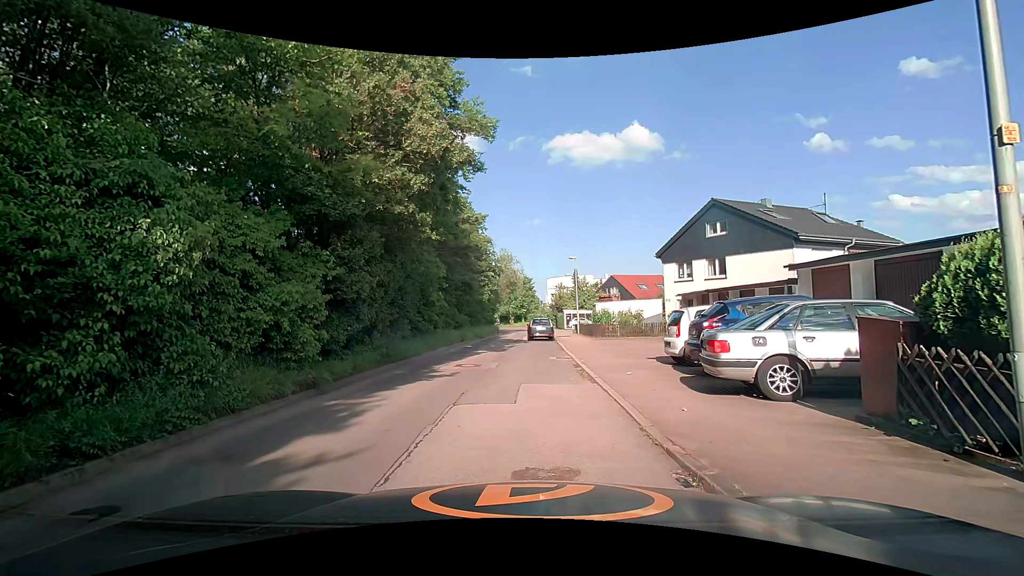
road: residential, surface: asphalt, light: Day
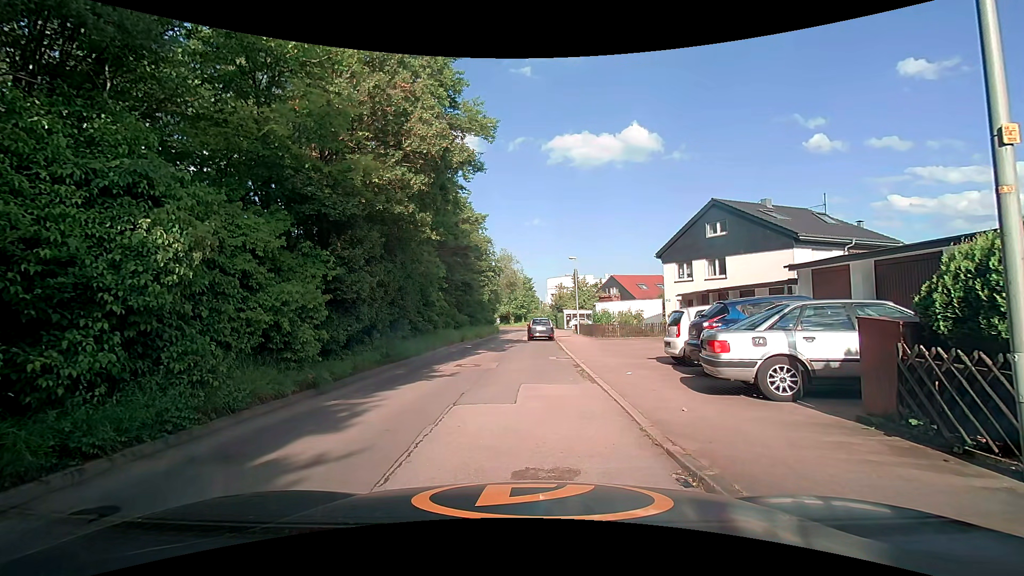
(0.0, 0.0) m; 0°
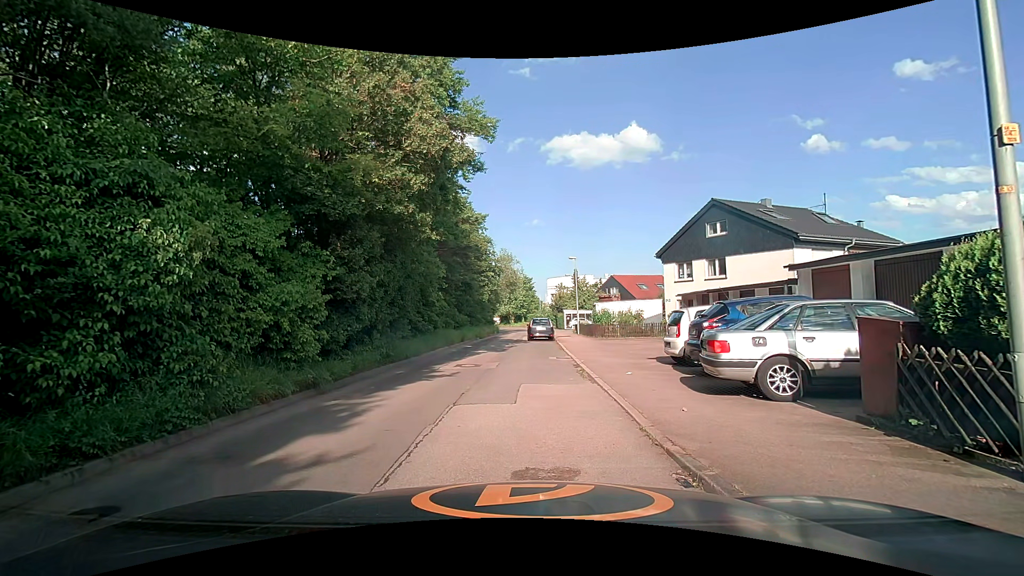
(0.0, 0.0) m; 0°
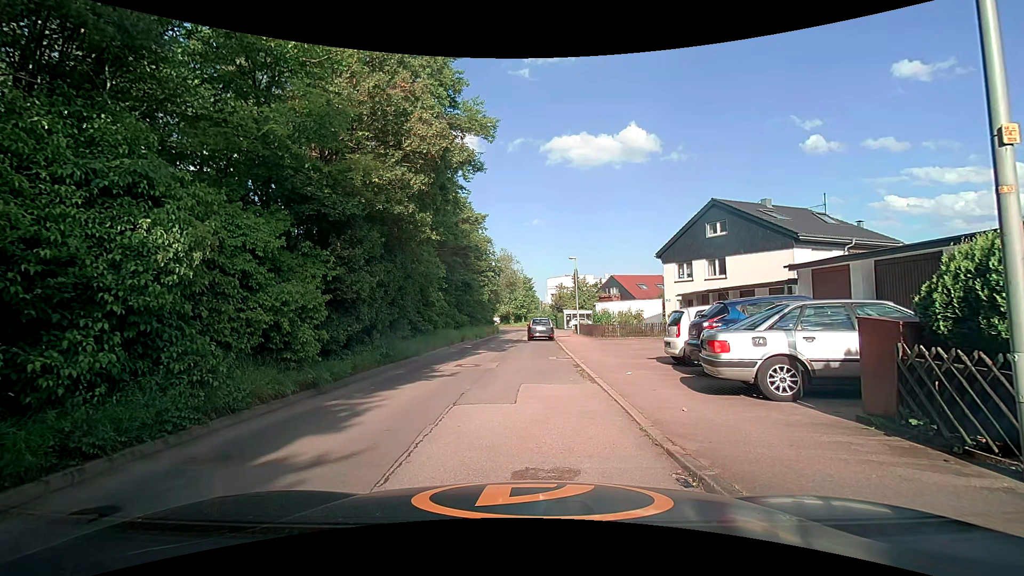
(0.0, 0.0) m; 0°
